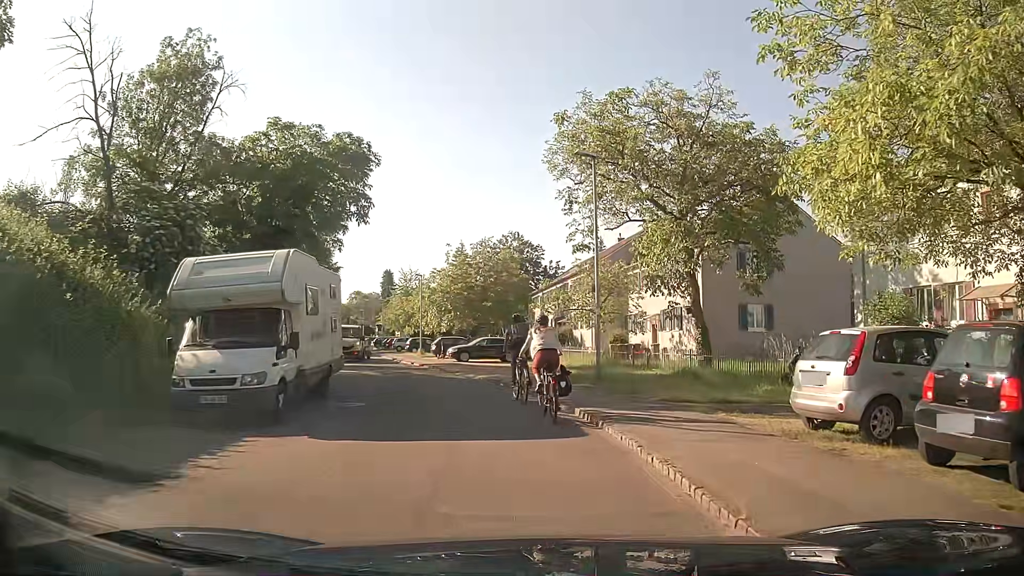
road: residential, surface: asphalt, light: Day
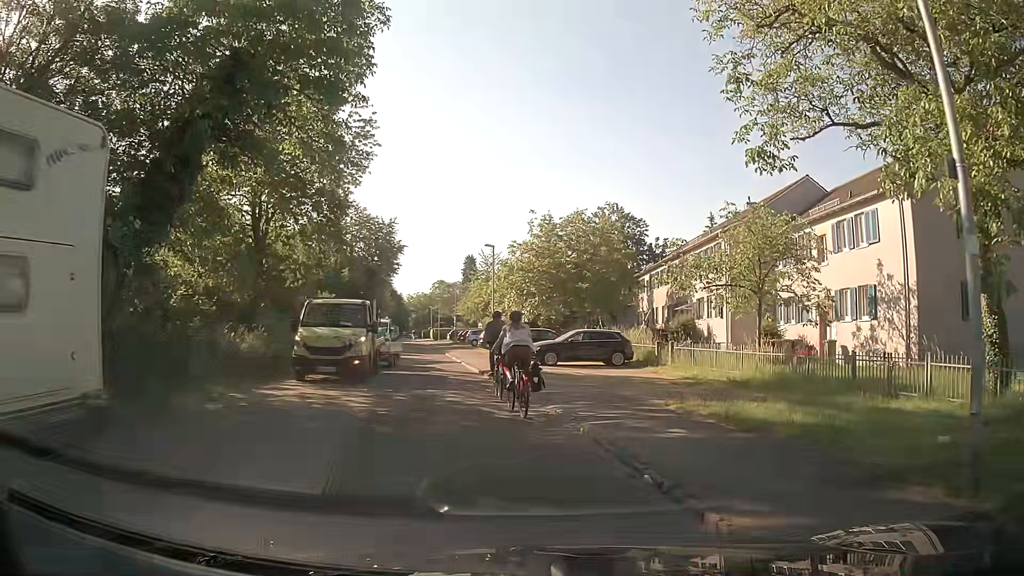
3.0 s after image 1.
(-1.1, +13.0) m; -7°
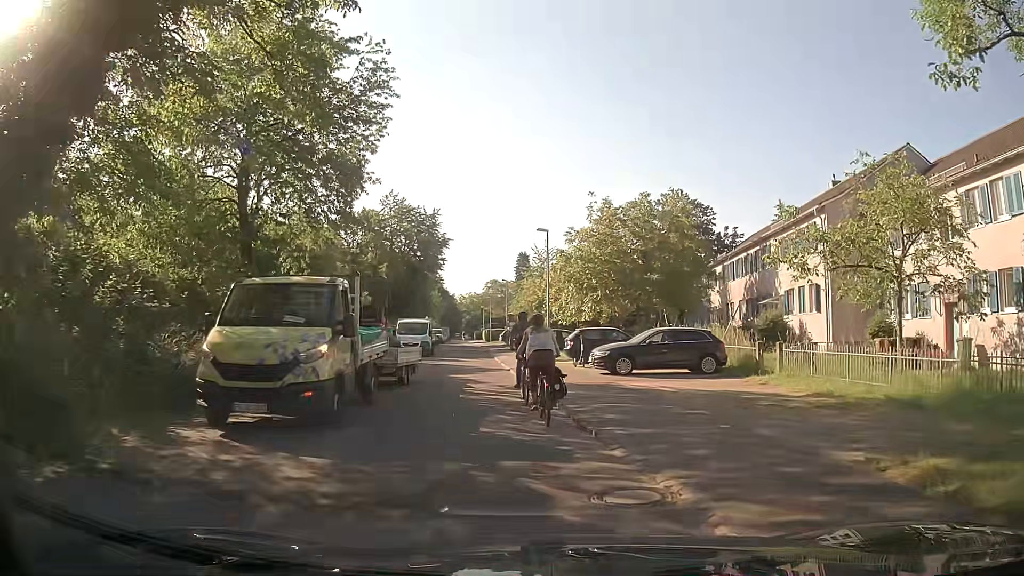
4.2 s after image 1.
(-0.3, +5.9) m; -5°
(0, +10) (-2, +20) (-3, +30) (-4, +40) (-5, +50) (-6, +60) (-7, +70) (-9, +80) (-10, +89) (-11, +99) m
